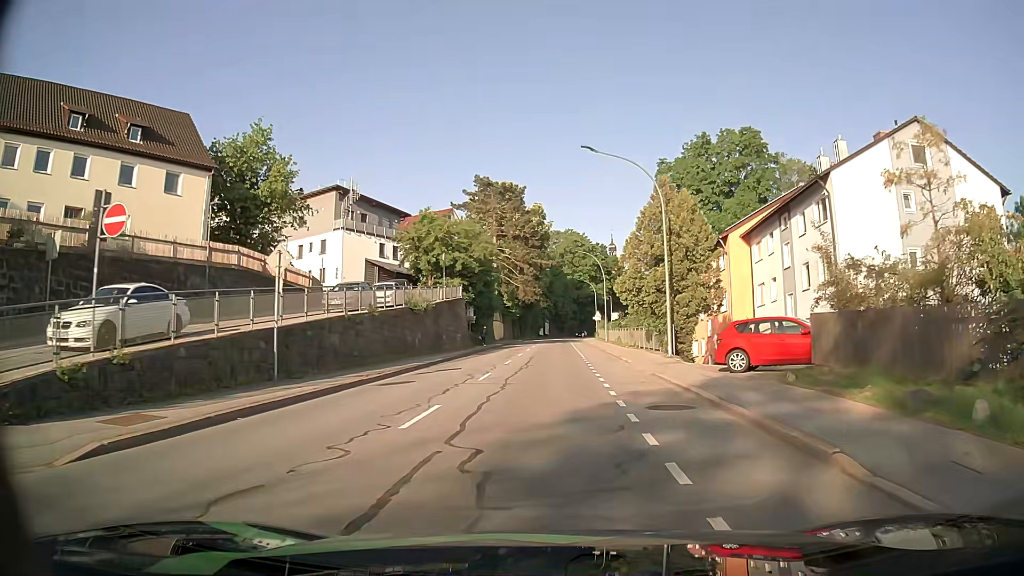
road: tertiary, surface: asphalt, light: Day
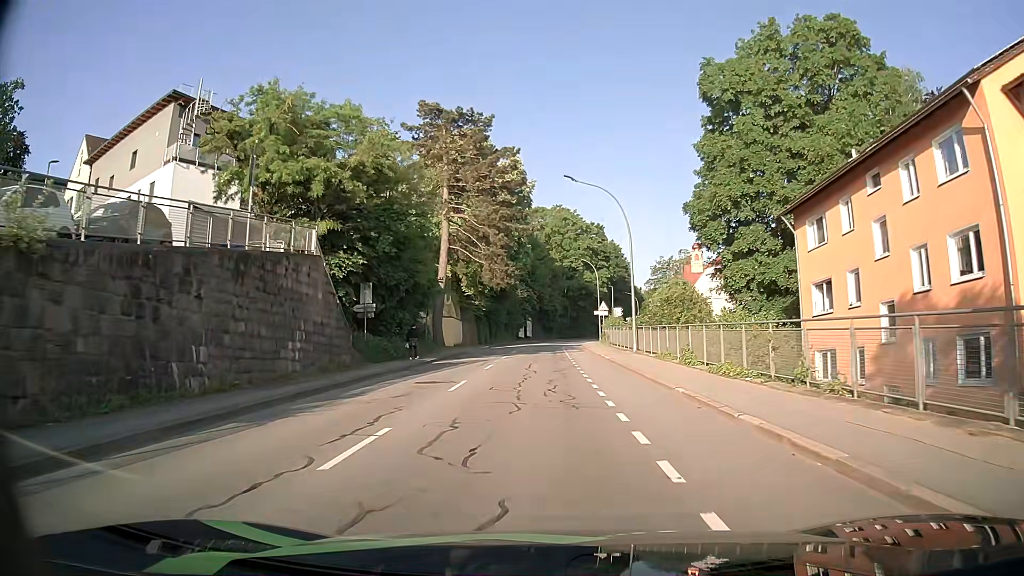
(+0.6, +30.2) m; +1°
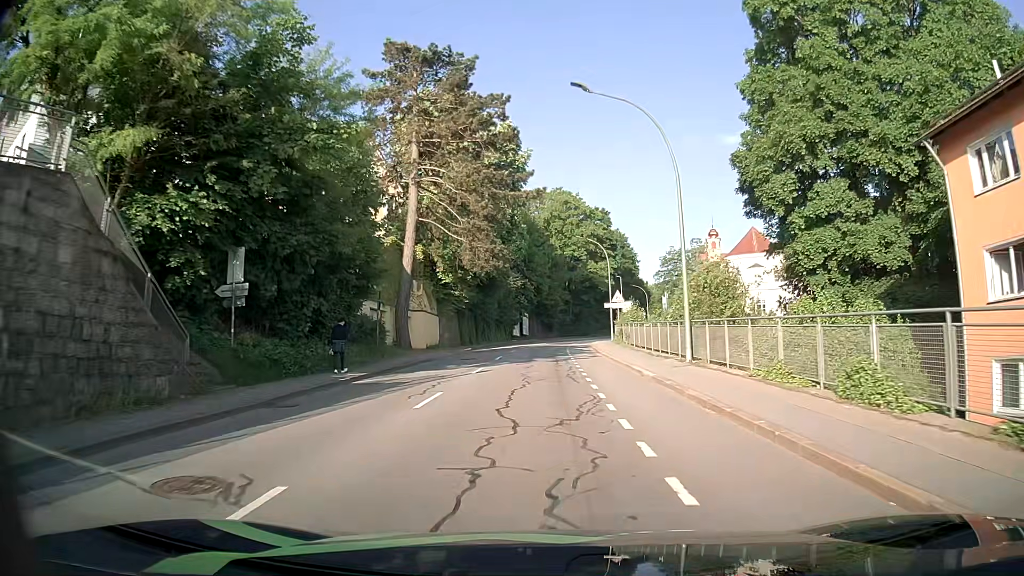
(+0.1, +13.0) m; +1°
